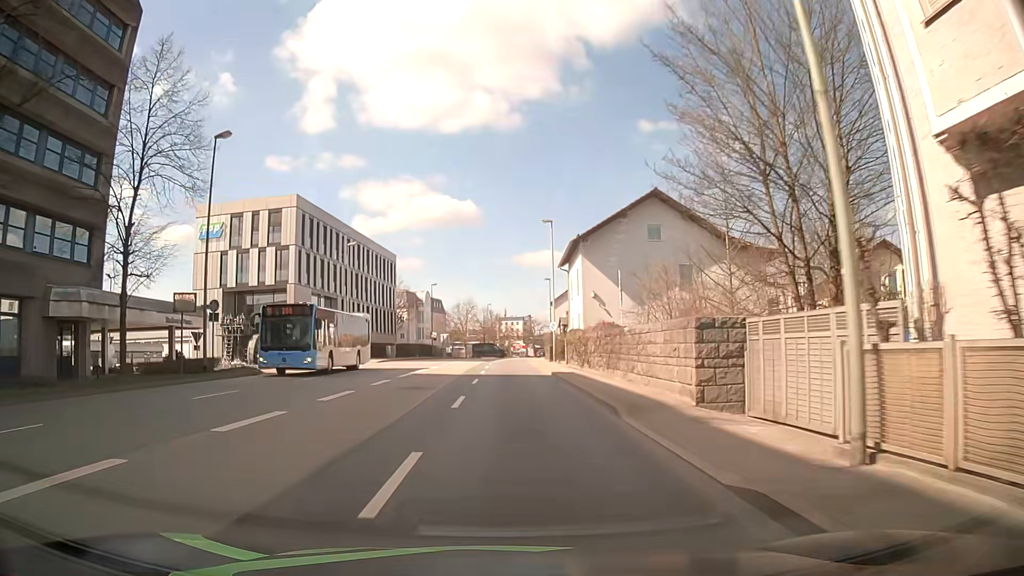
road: primary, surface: asphalt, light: Day
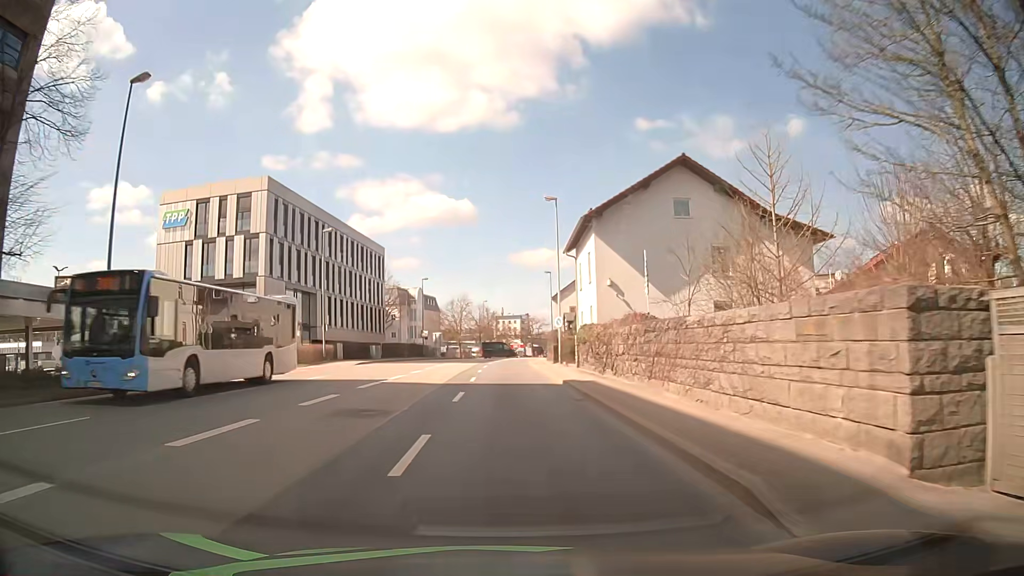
(+0.1, +7.4) m; 0°
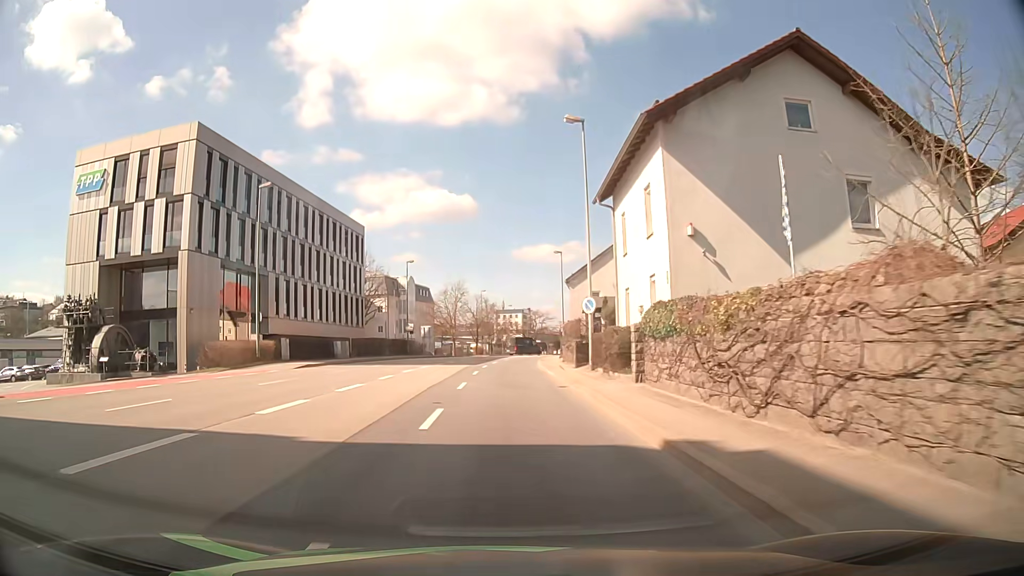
(0.0, +14.5) m; 0°
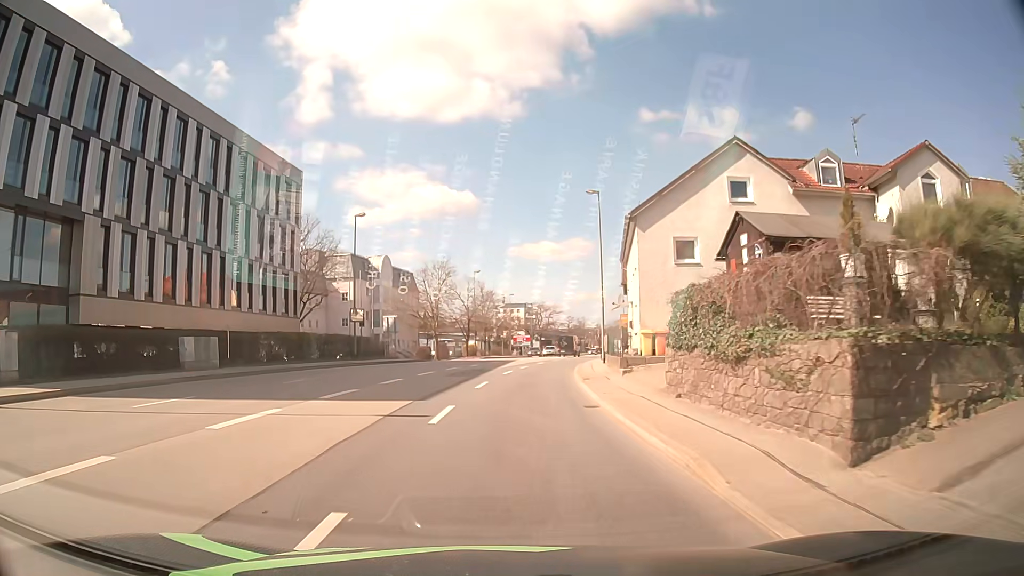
(+0.1, +26.0) m; +1°
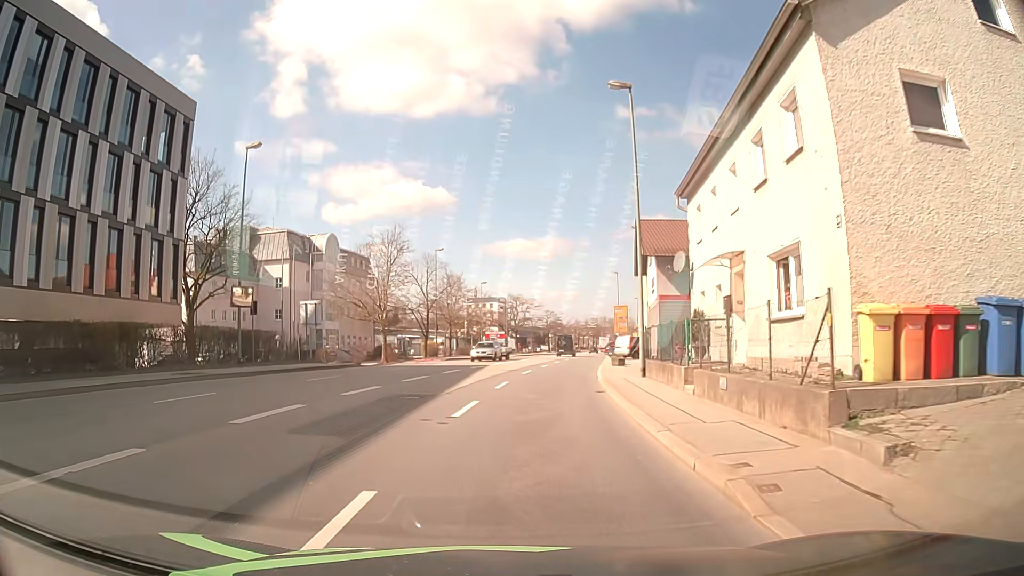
(+0.1, +17.1) m; +2°
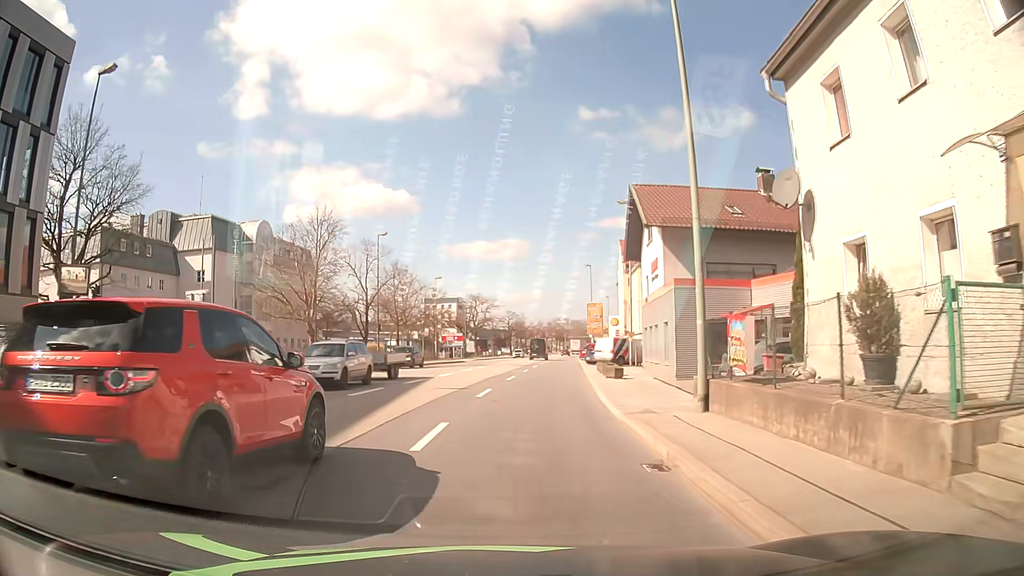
(+0.3, +10.6) m; +5°
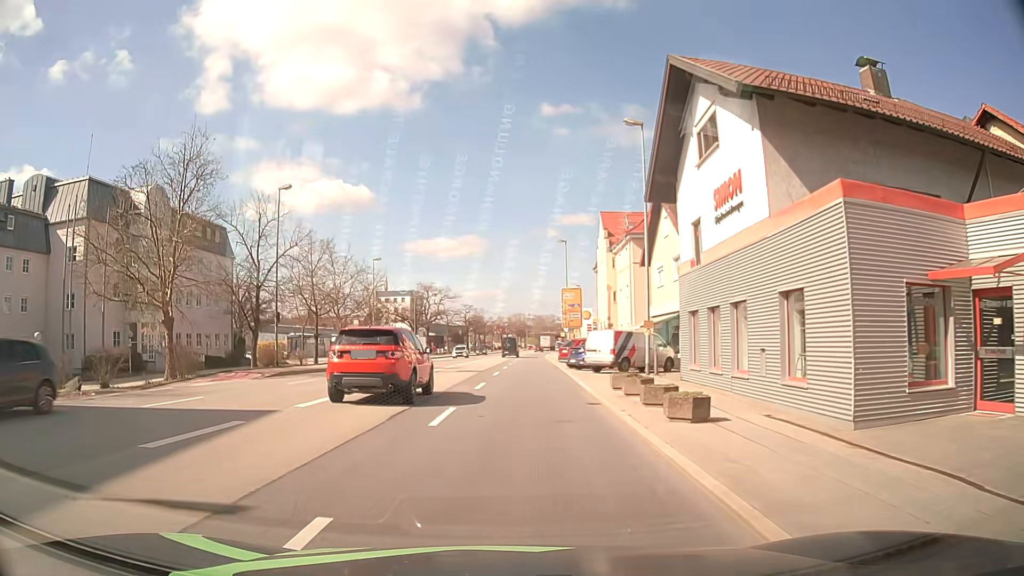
(0.0, +15.4) m; +2°
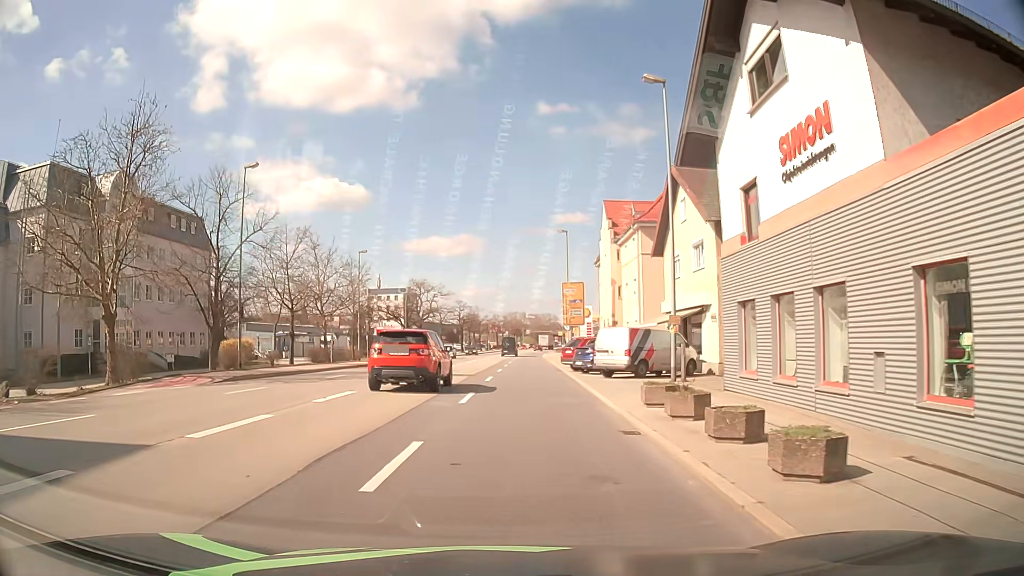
(0.0, +4.8) m; 0°
